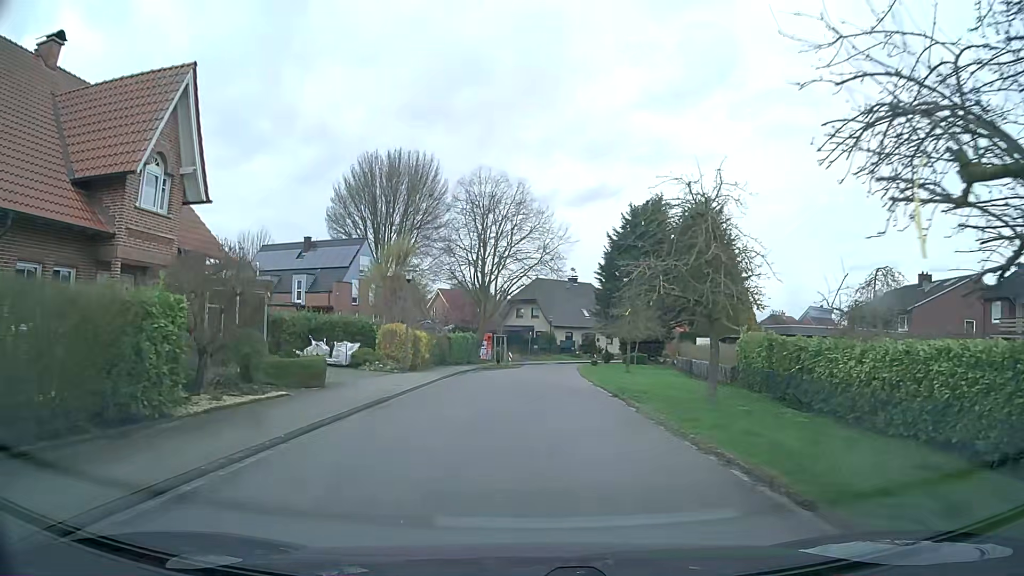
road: residential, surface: asphalt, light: Day
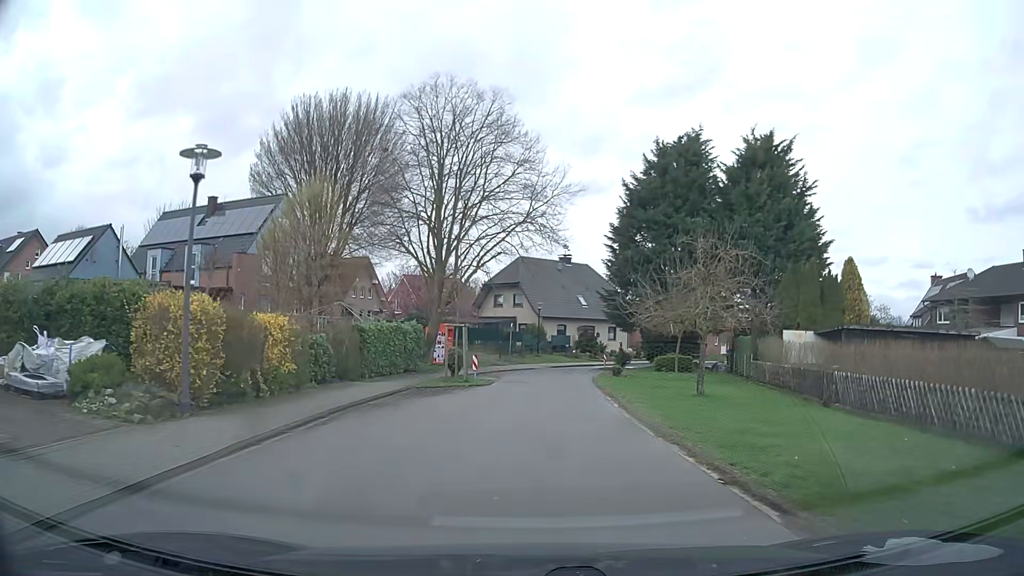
(+0.2, +18.4) m; +1°
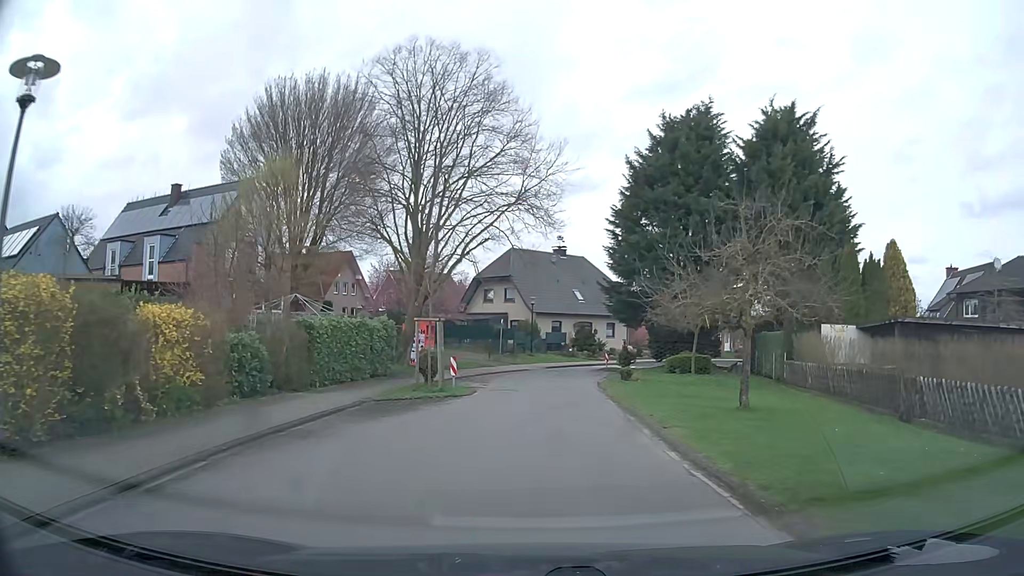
(+0.1, +4.6) m; +1°
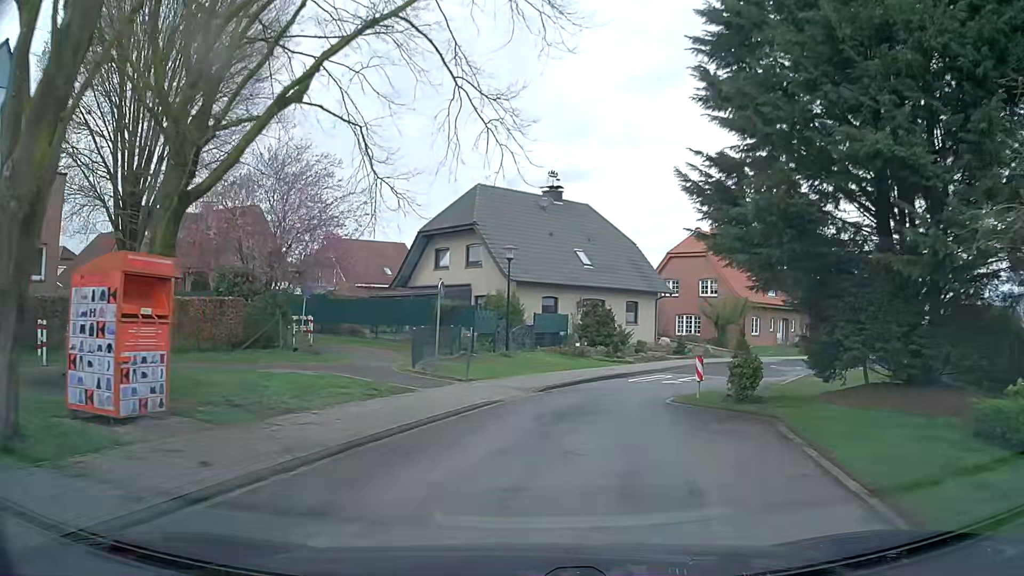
(+0.2, +23.0) m; +1°
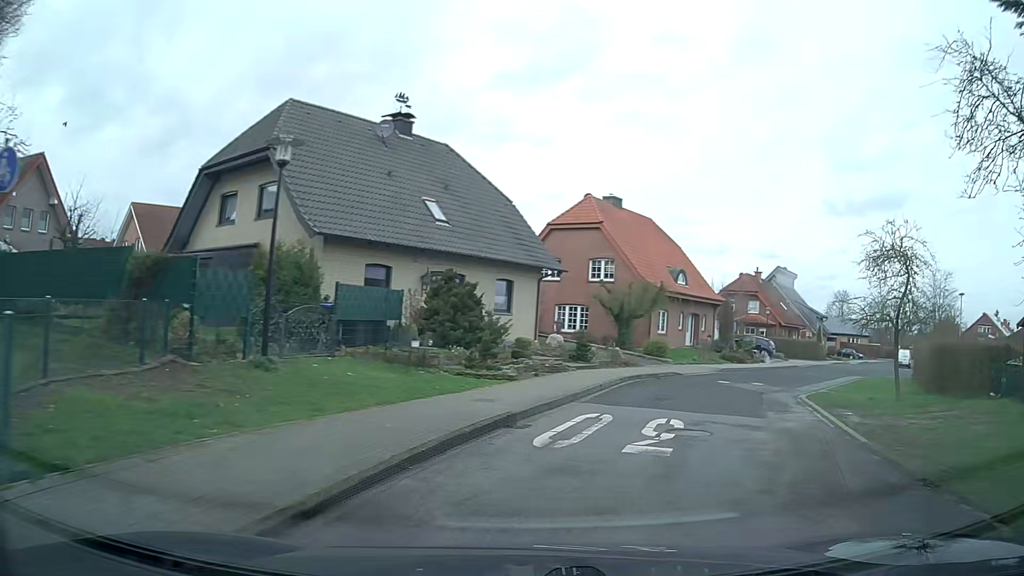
(+0.8, +13.8) m; +12°
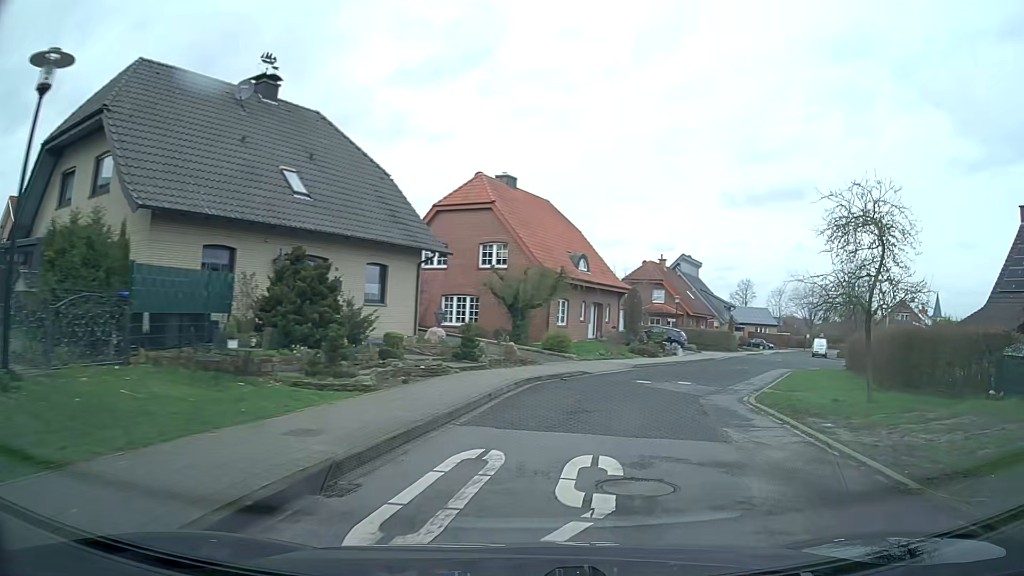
(+0.3, +4.5) m; +11°
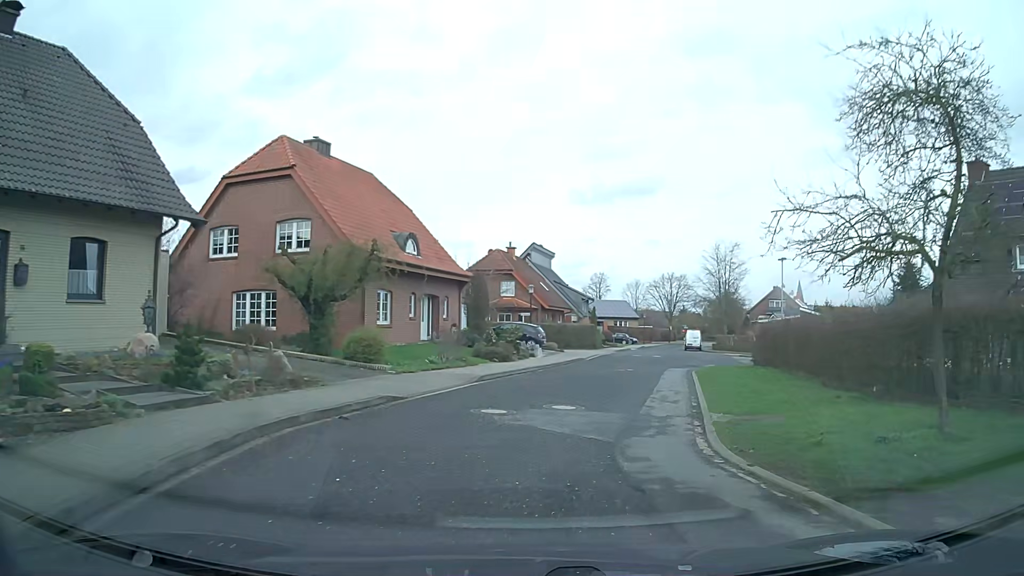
(+0.9, +8.9) m; +12°
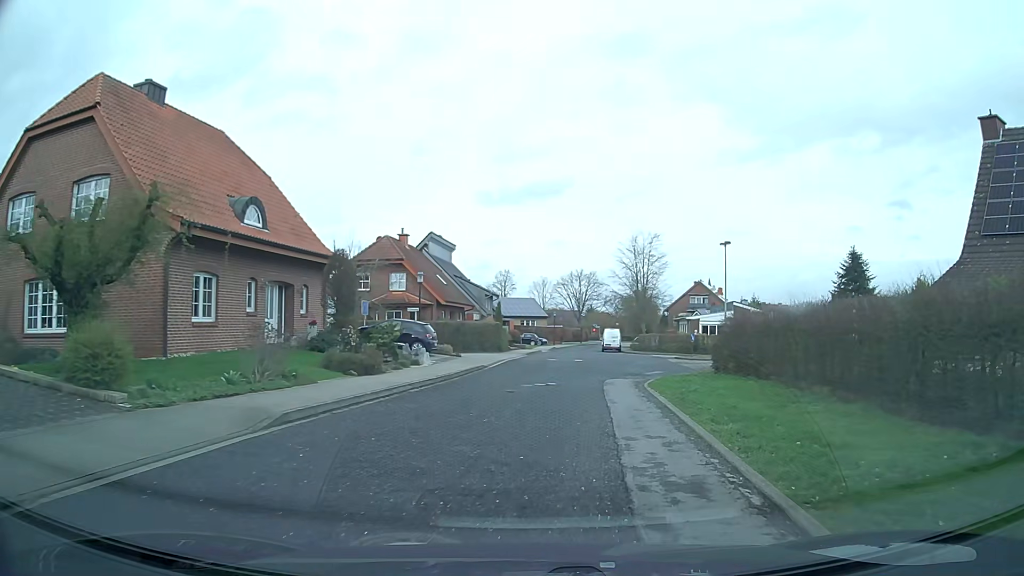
(+0.6, +8.8) m; +8°
